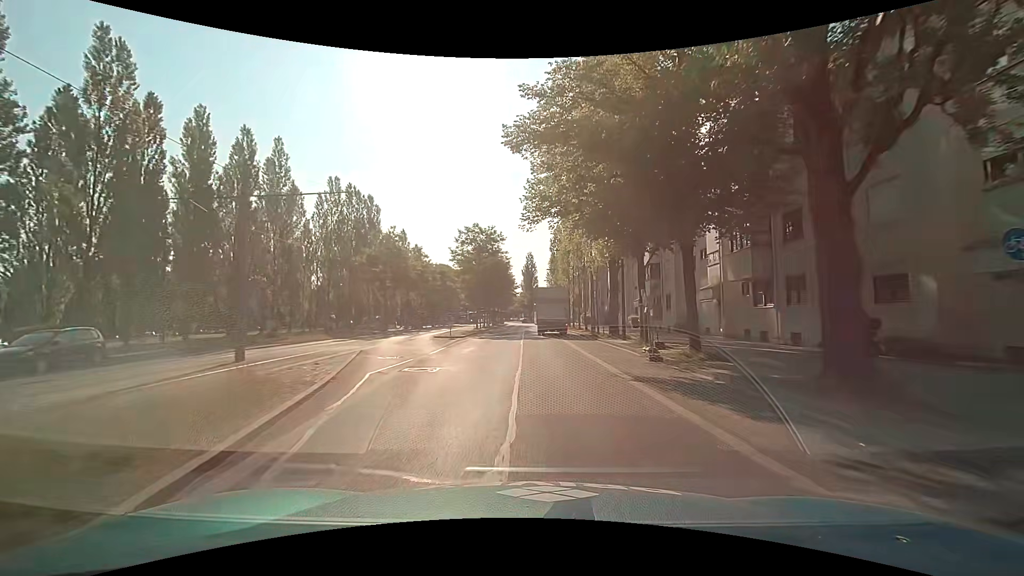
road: secondary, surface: asphalt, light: Day
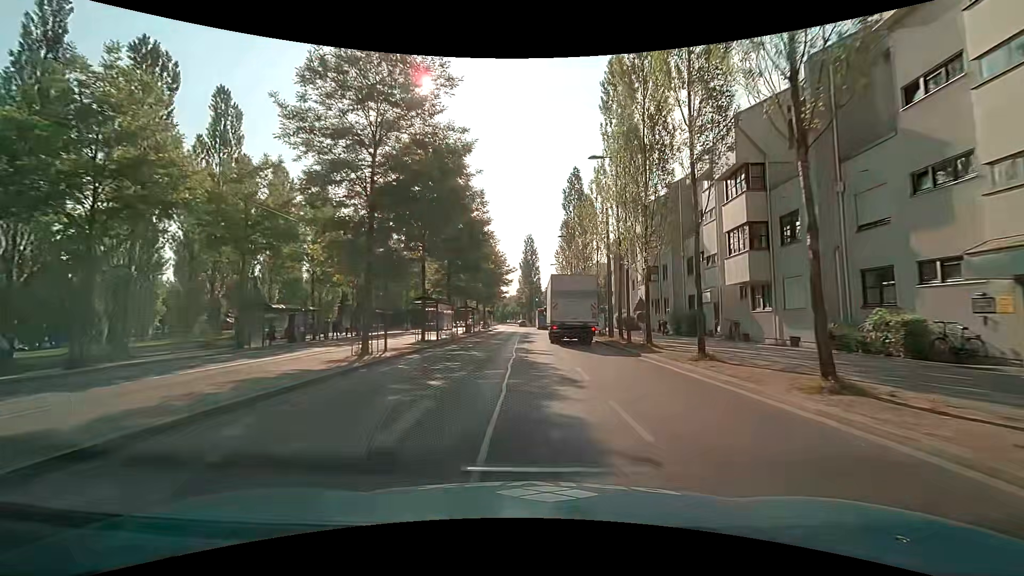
(+0.4, +38.6) m; +1°
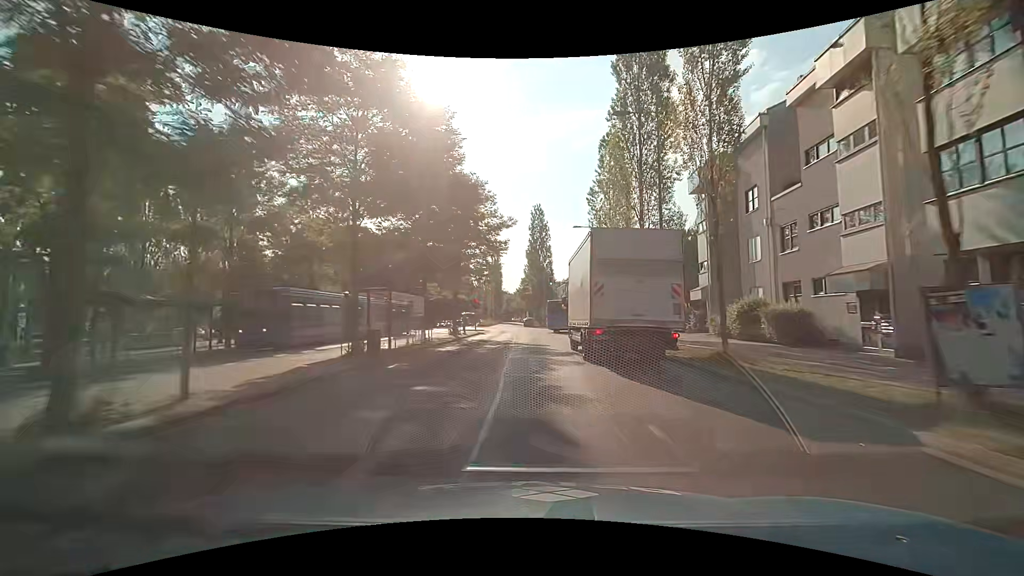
(-0.3, +31.9) m; -1°
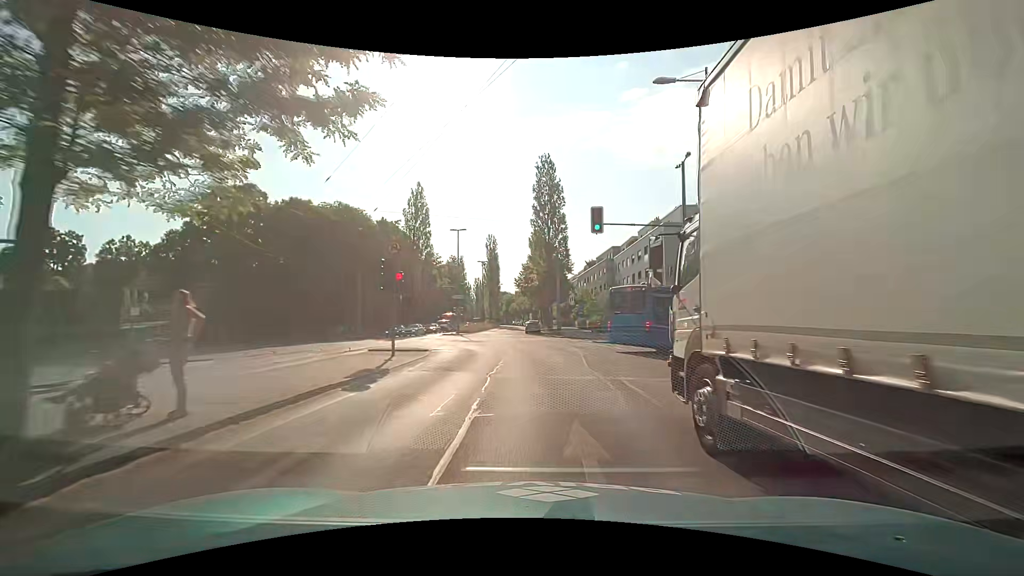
(-0.3, +31.2) m; 0°
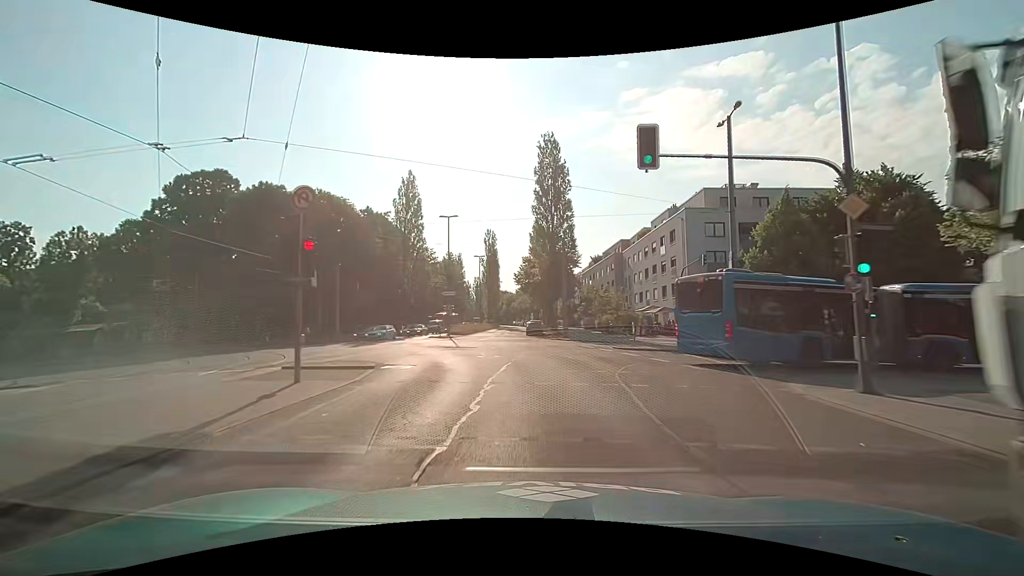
(-0.2, +7.7) m; -1°
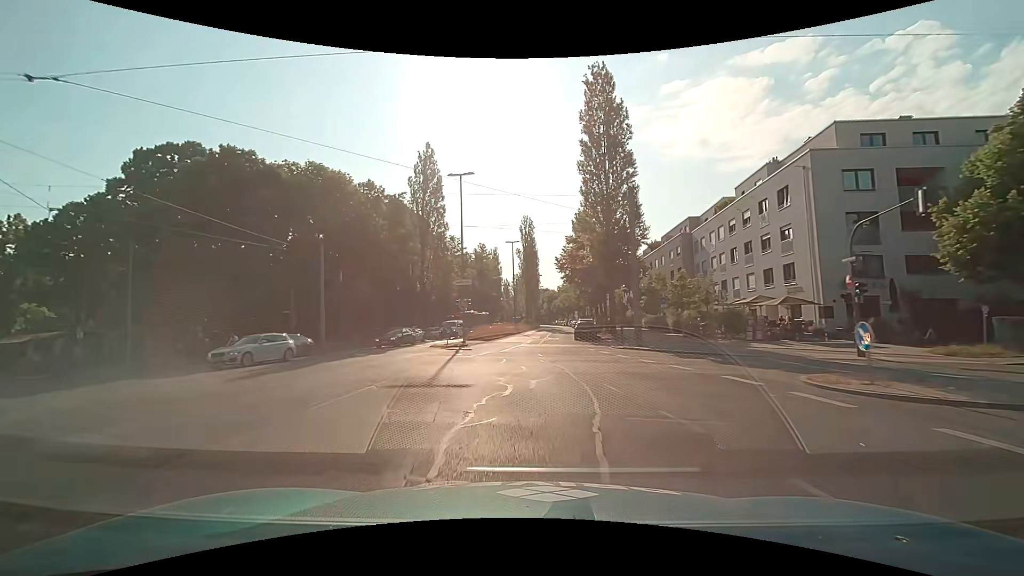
(-0.3, +15.4) m; -4°
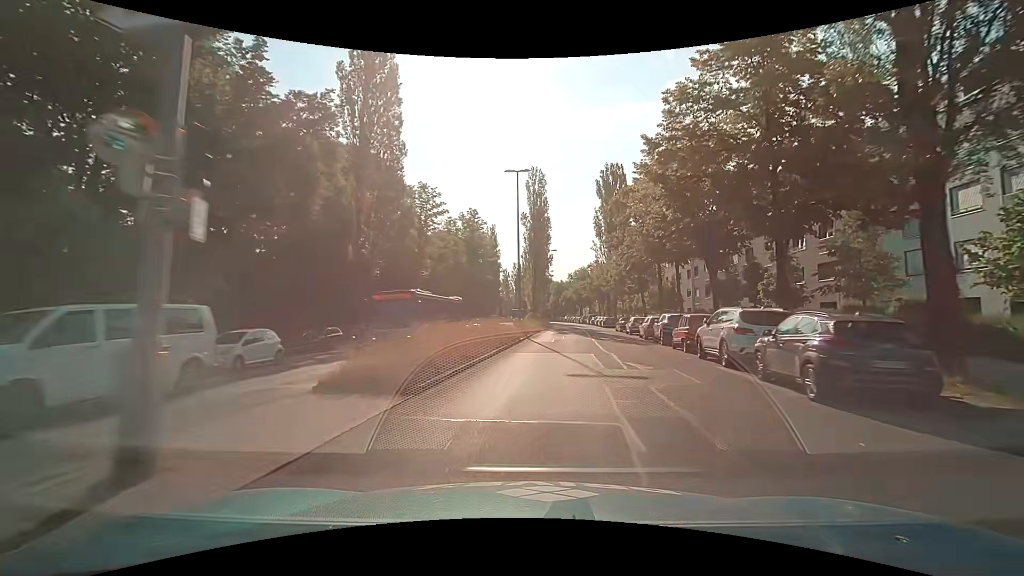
(-1.4, +31.2) m; 0°
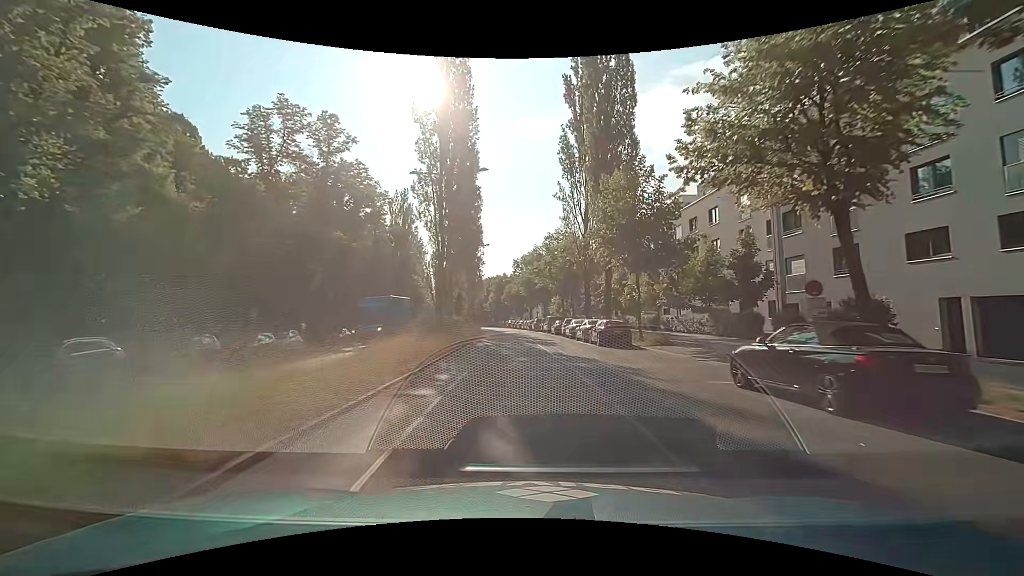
(+3.0, +39.8) m; +6°
(0, +10) (0, +20) (0, +30) (0, +40) (0, +50) (-1, +60) (-2, +70) (-3, +80) (-4, +90) (-5, +100) m
